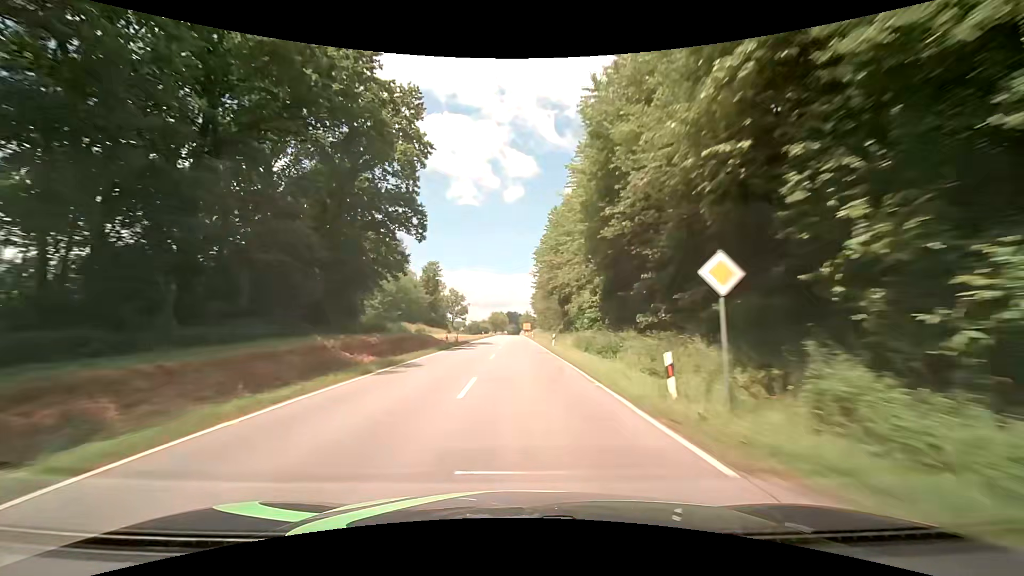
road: secondary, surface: asphalt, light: Day
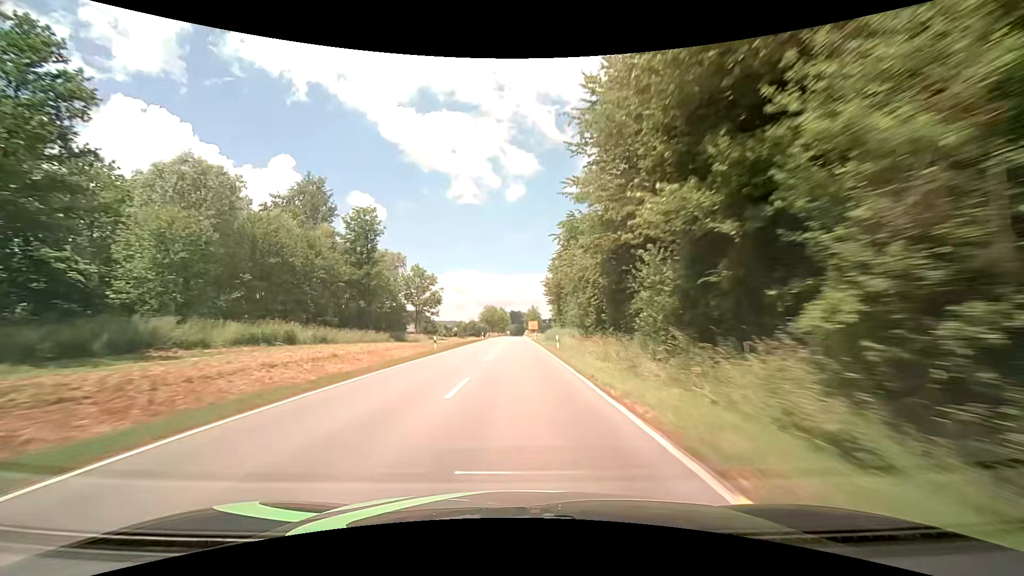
(-0.4, +47.8) m; -1°
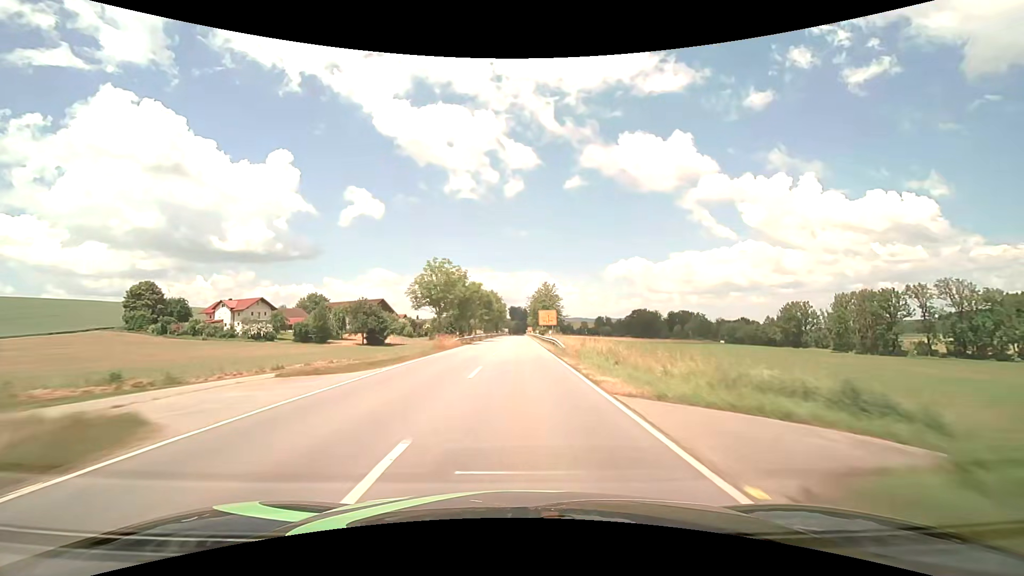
(-0.6, +80.0) m; -1°
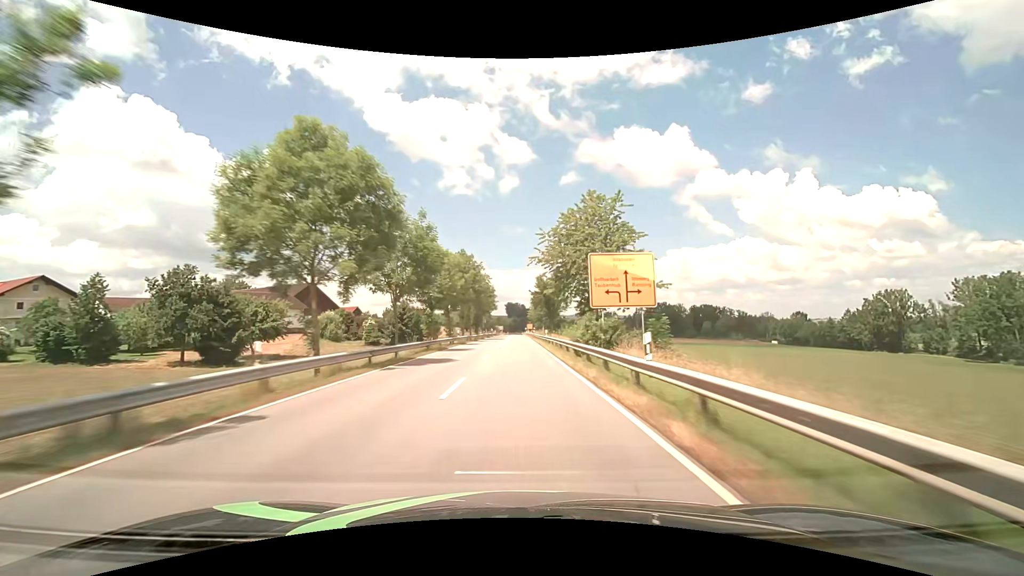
(+0.3, +64.7) m; 0°
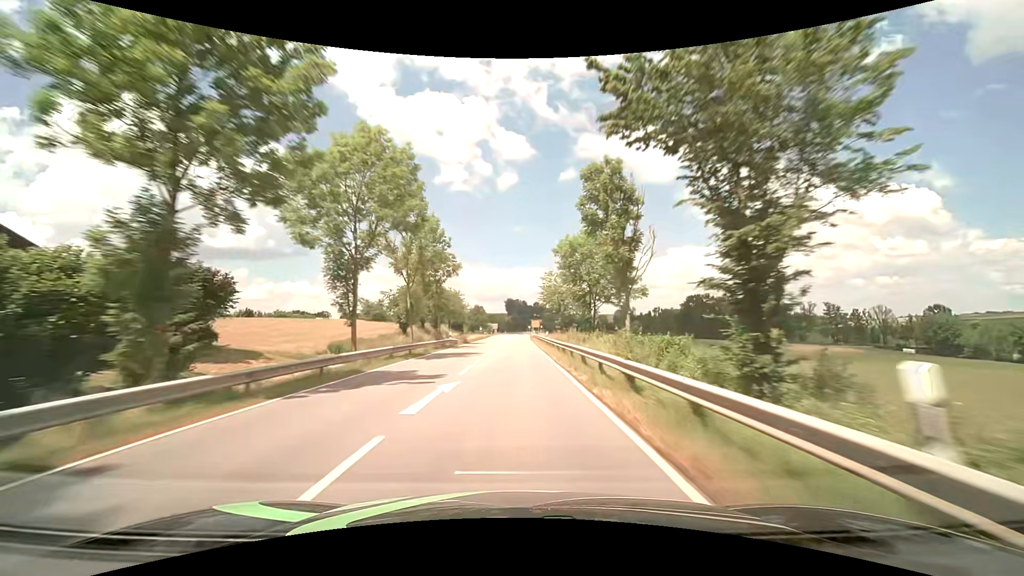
(+0.2, +80.6) m; 0°
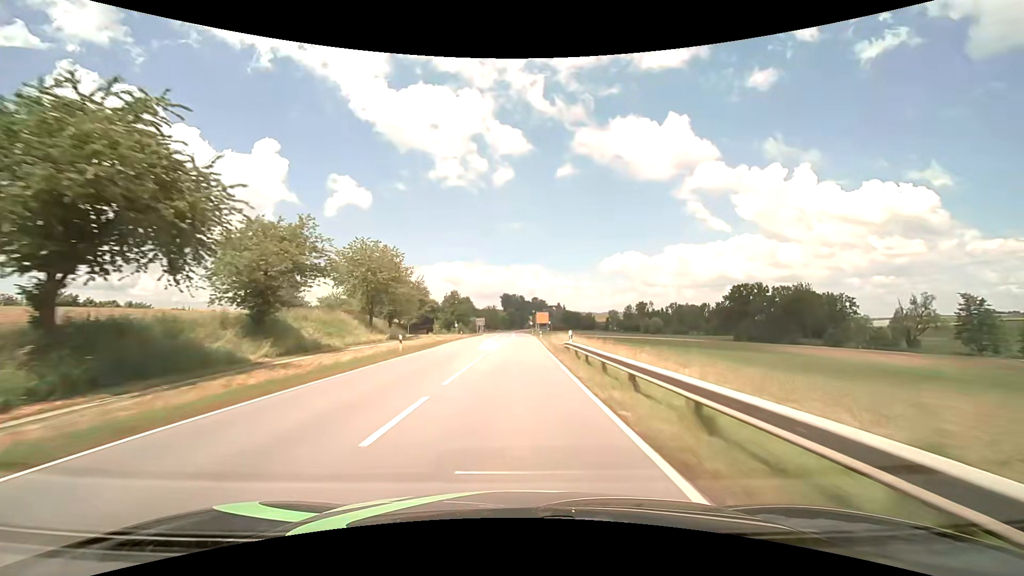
(+0.1, +64.3) m; 0°
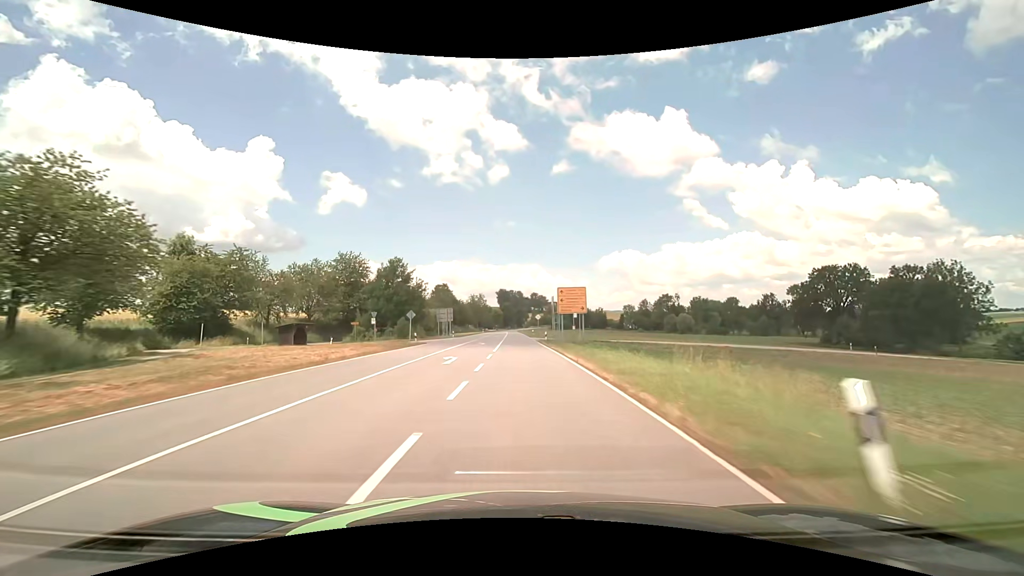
(+0.5, +63.9) m; 0°
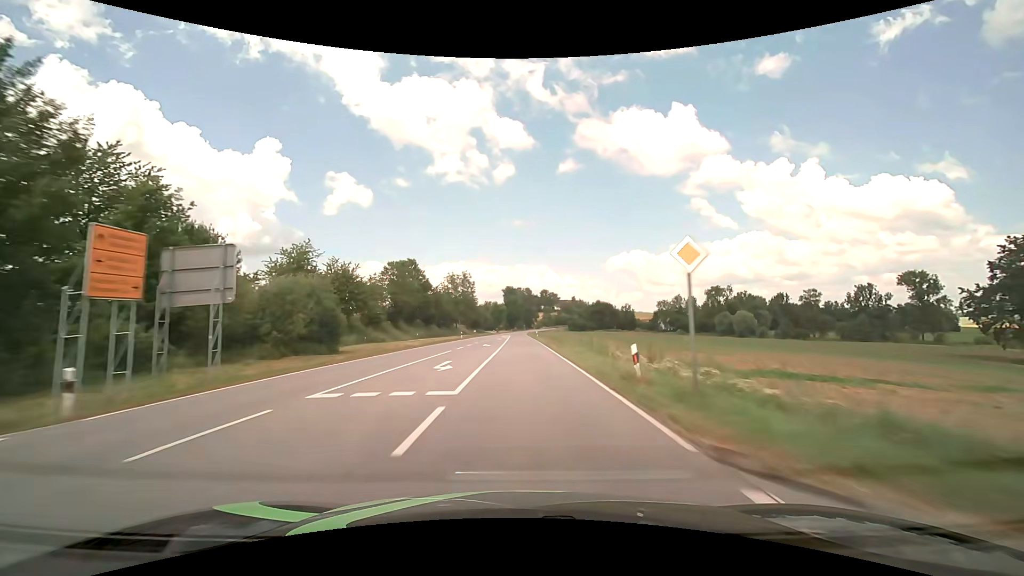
(-0.5, +61.7) m; -1°
(0, +10) (0, +20) (0, +30) (0, +40) (0, +50) (0, +60) (0, +70) (0, +80) (0, +90) (0, +100) m
